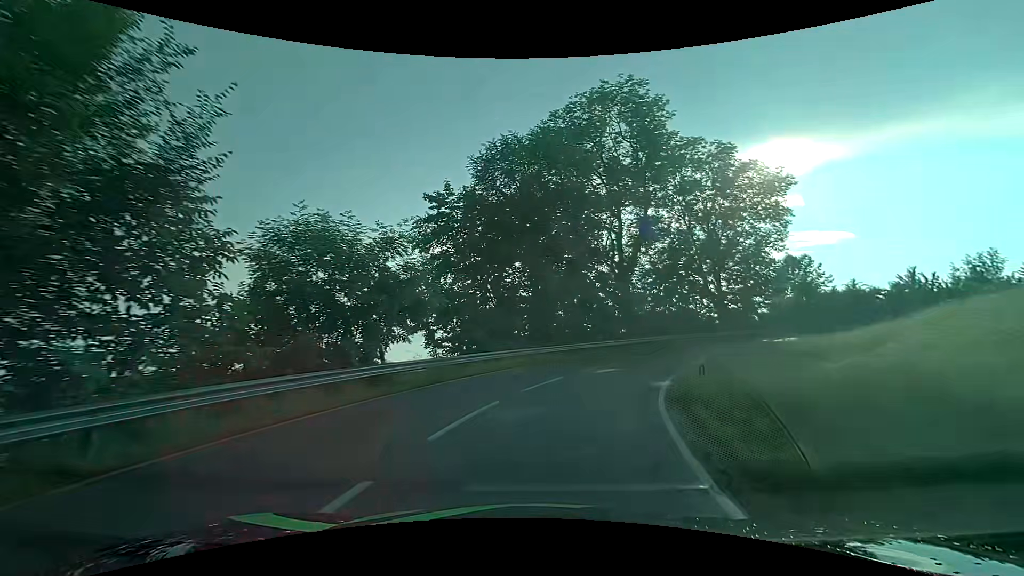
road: tertiary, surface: asphalt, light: Day
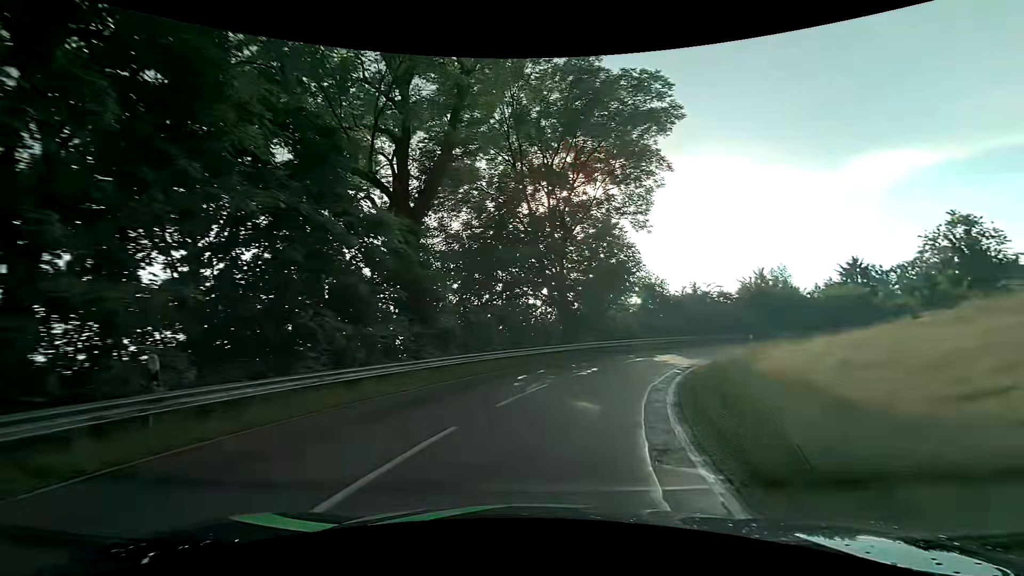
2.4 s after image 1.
(+4.0, +20.4) m; +22°
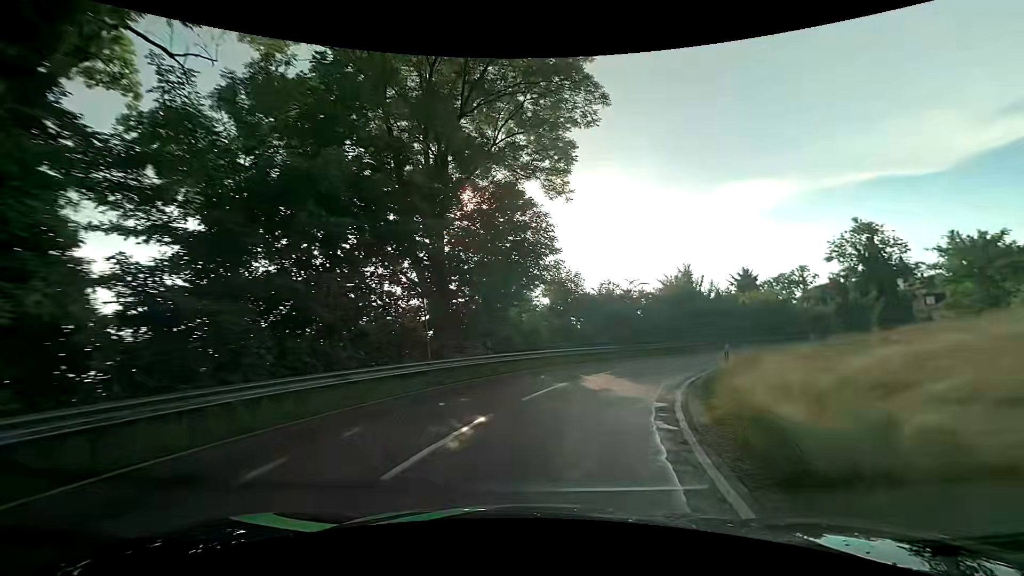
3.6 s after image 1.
(+1.1, +10.5) m; +12°
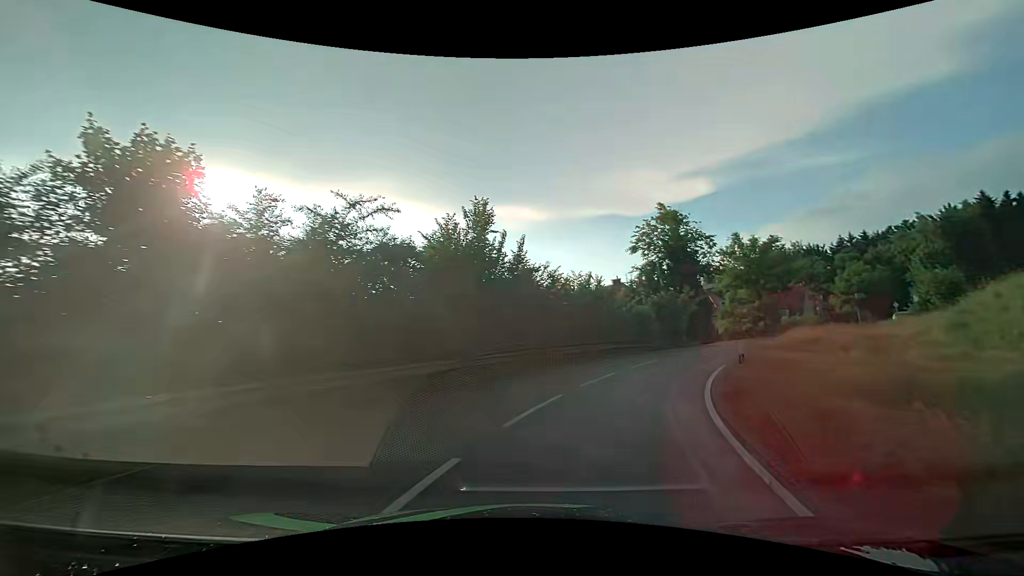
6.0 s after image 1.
(+4.6, +20.3) m; +25°
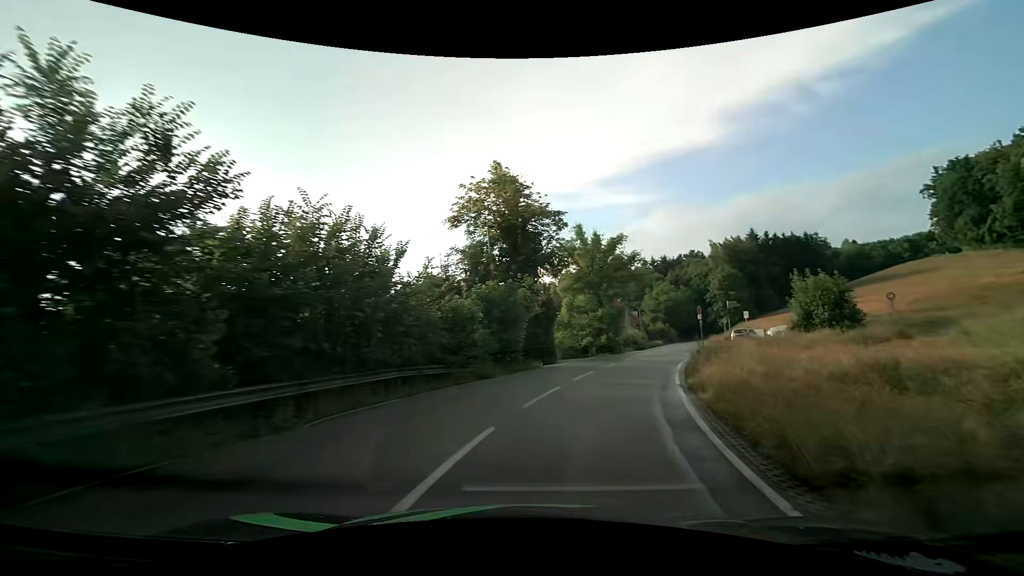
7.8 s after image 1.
(+3.0, +15.4) m; +22°
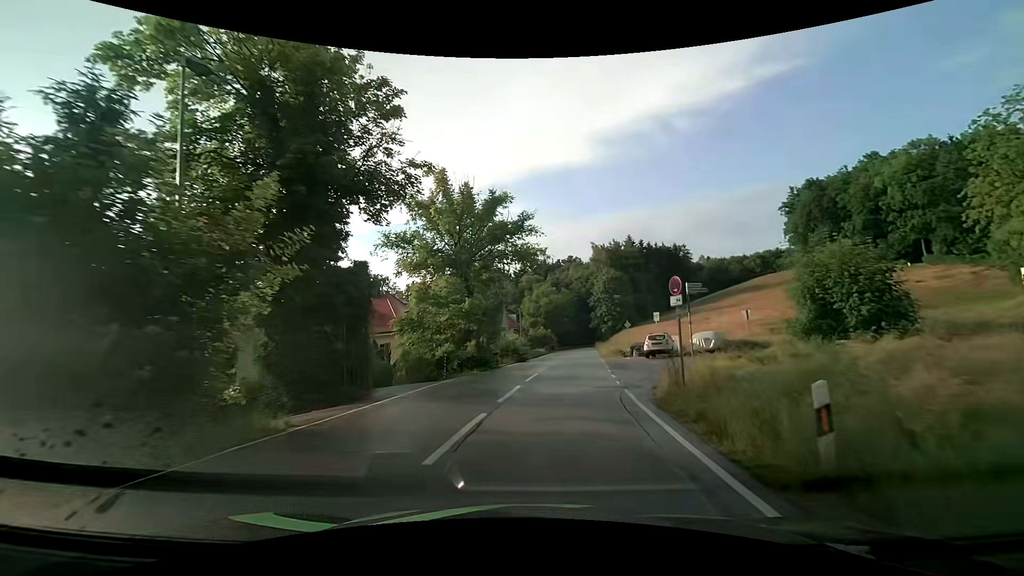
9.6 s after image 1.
(+2.2, +15.7) m; +15°
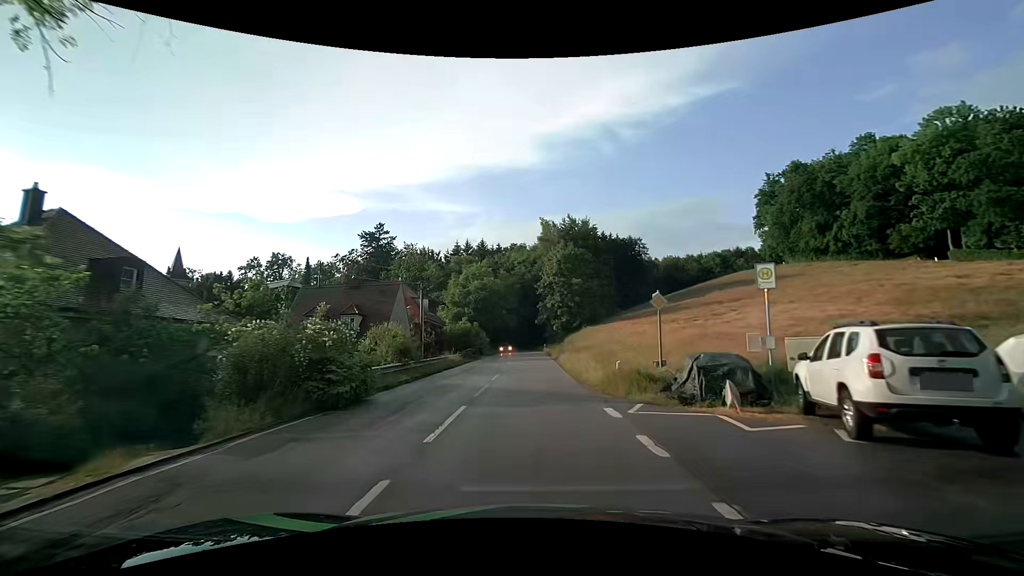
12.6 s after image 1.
(+2.1, +27.9) m; +6°
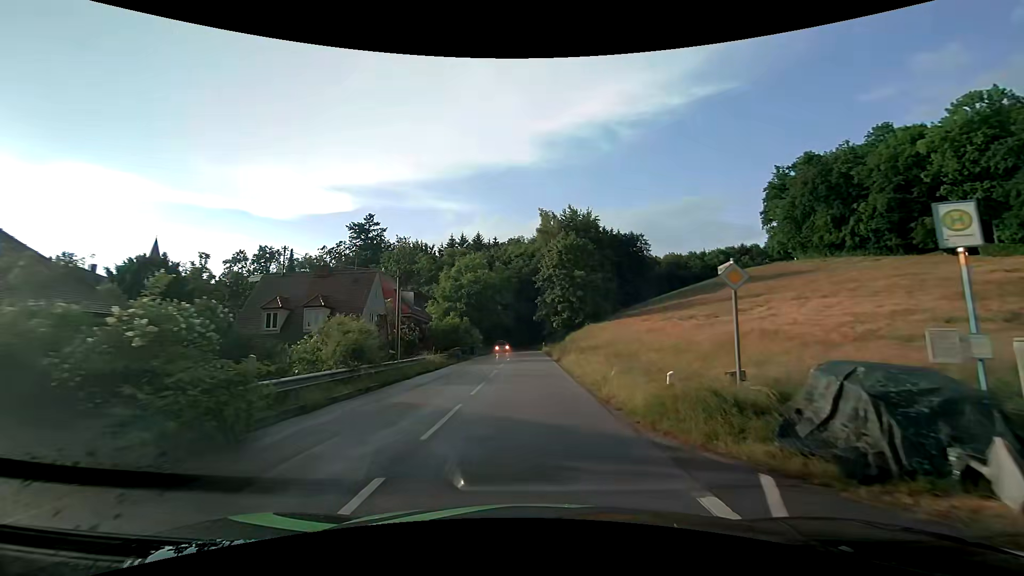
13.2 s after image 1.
(+0.1, +6.0) m; +1°
(0, +10) (0, +20) (0, +30) (0, +40) (-1, +50) (-1, +60) (-1, +70) (-2, +80) (-5, +90) (-10, +98) m
